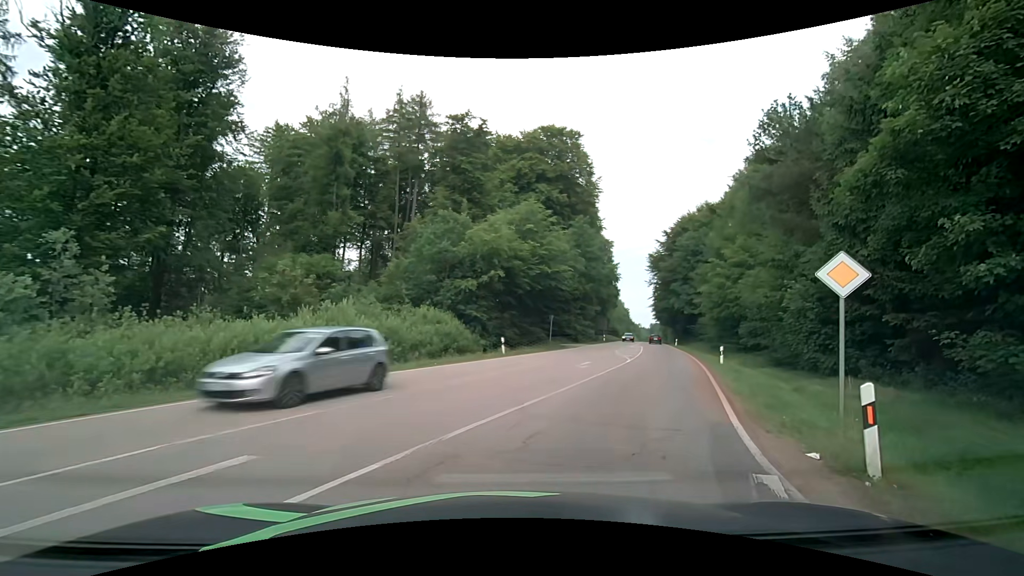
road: secondary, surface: asphalt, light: Day
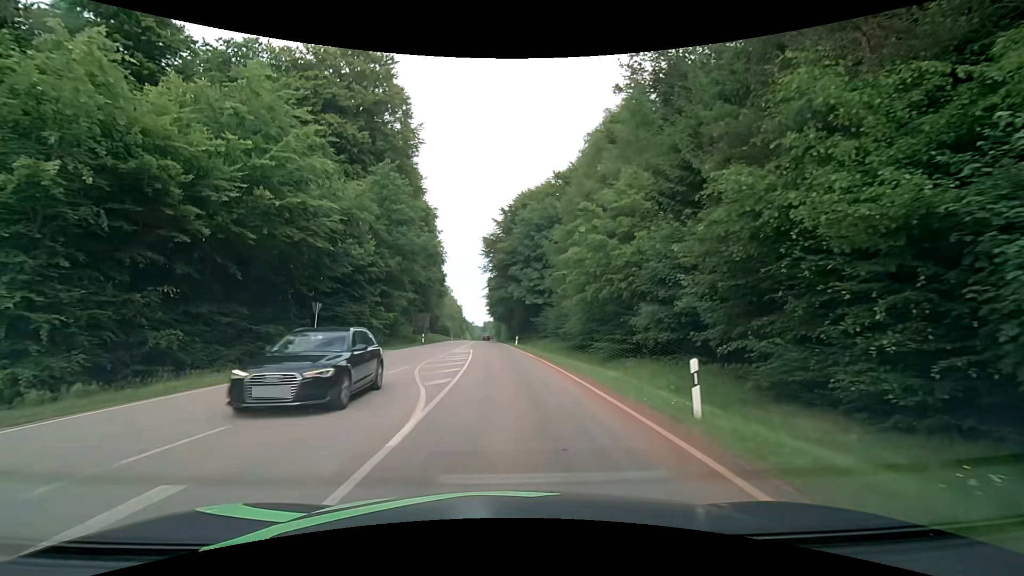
(+4.6, +19.9) m; +18°
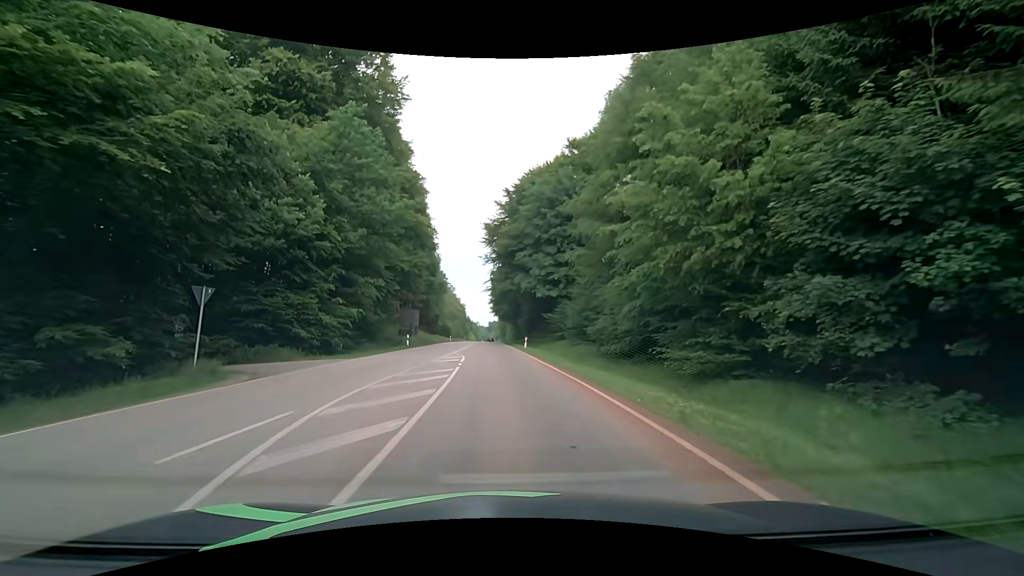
(0.0, +11.3) m; -1°
(0, +10) (0, +20) (0, +30) (-1, +40) (-1, +50) (-1, +60) (-2, +70) (-2, +80) (-2, +90) (-3, +100) m
